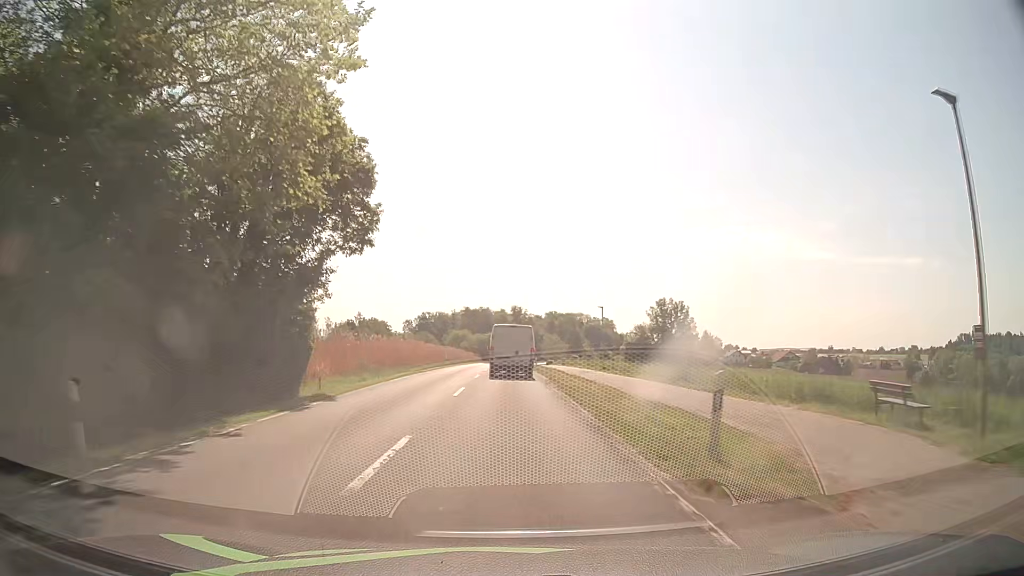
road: secondary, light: Day
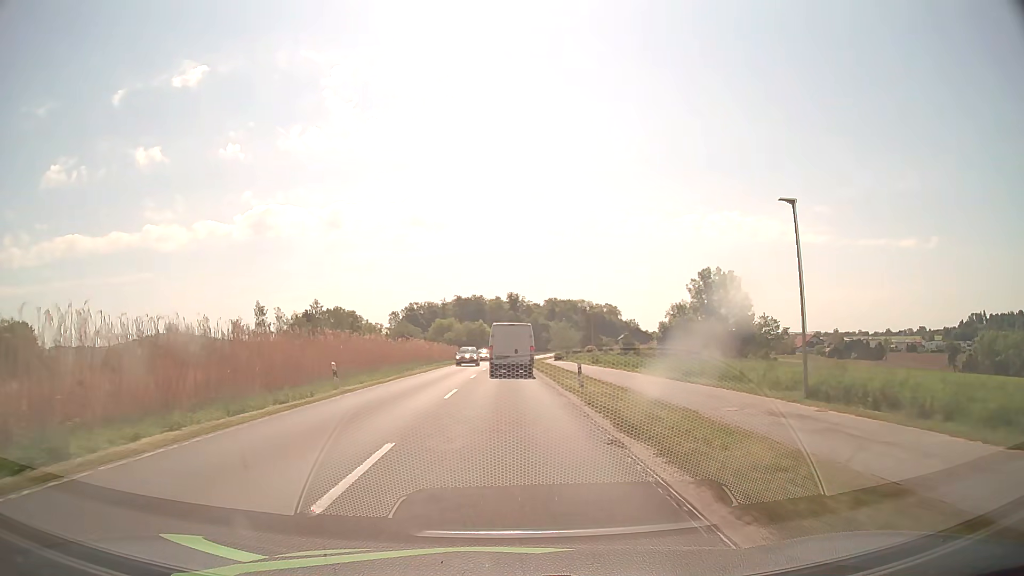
(+0.4, +37.6) m; +1°
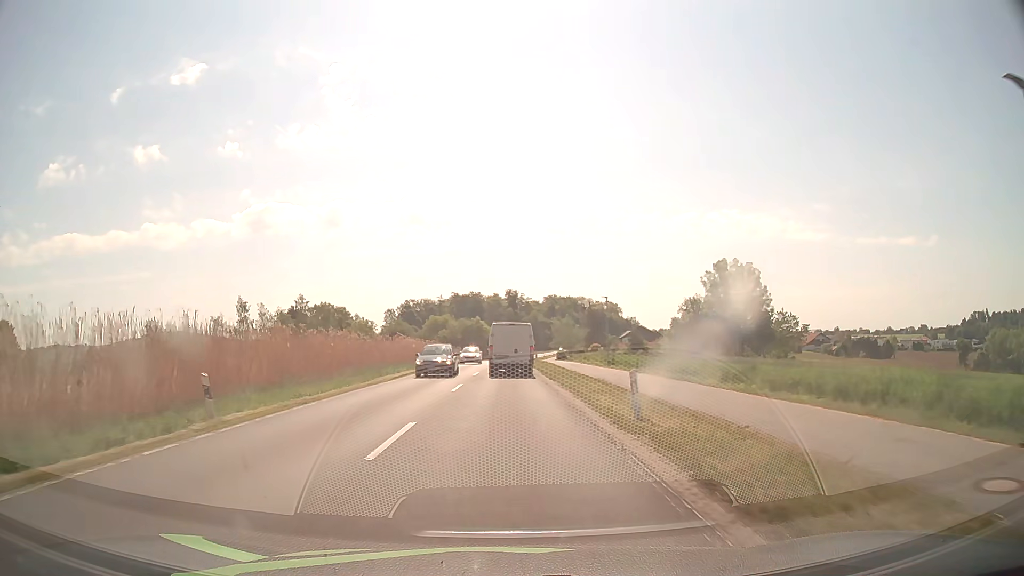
(0.0, +9.5) m; 0°
(0, +10) (0, +20) (0, +30) (0, +40) (0, +50) (0, +60) (0, +70) (+1, +80) (+1, +90) (+1, +100) m
